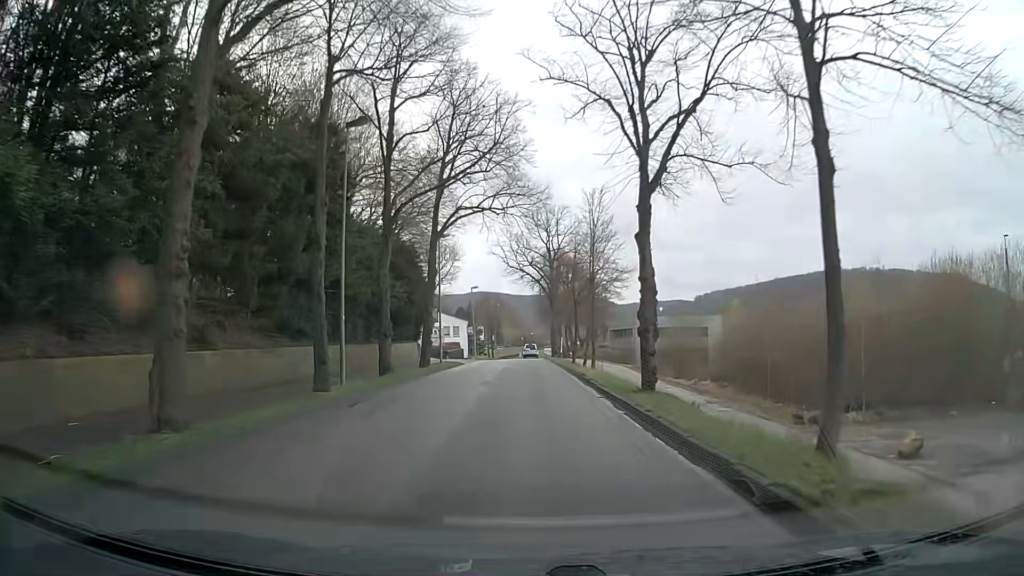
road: tertiary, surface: asphalt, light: Day
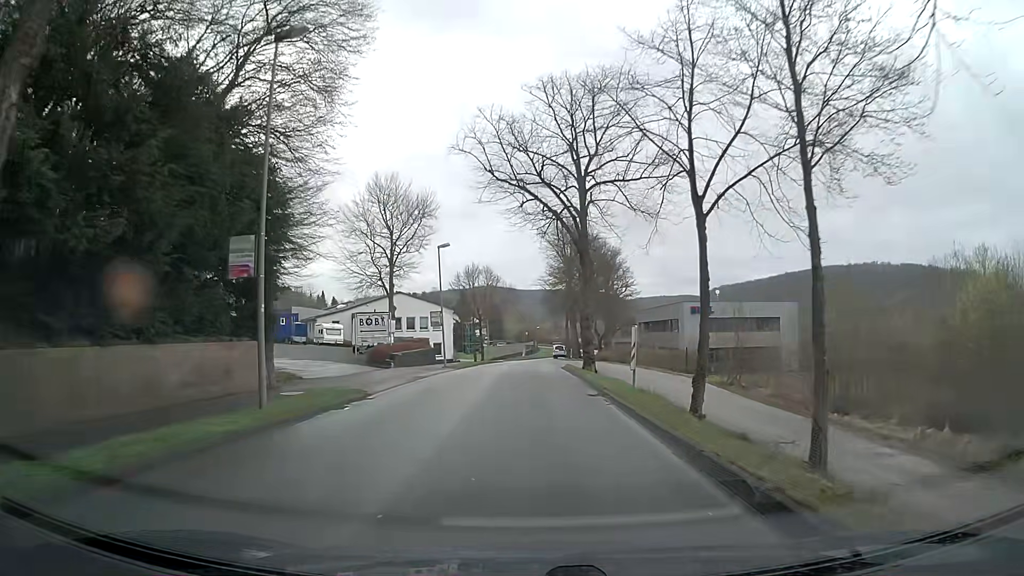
(-0.1, +29.6) m; 0°
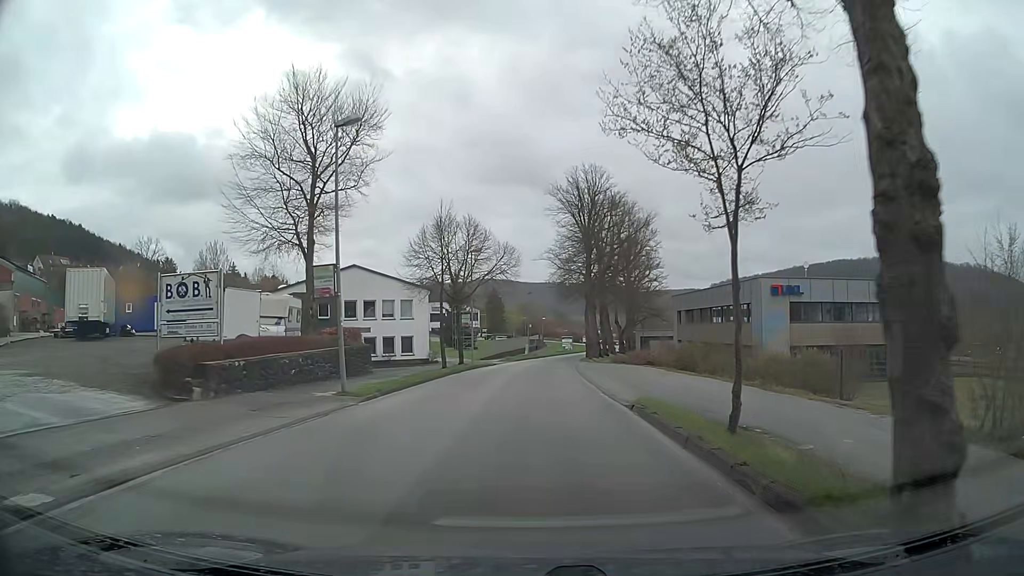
(-0.1, +24.1) m; 0°
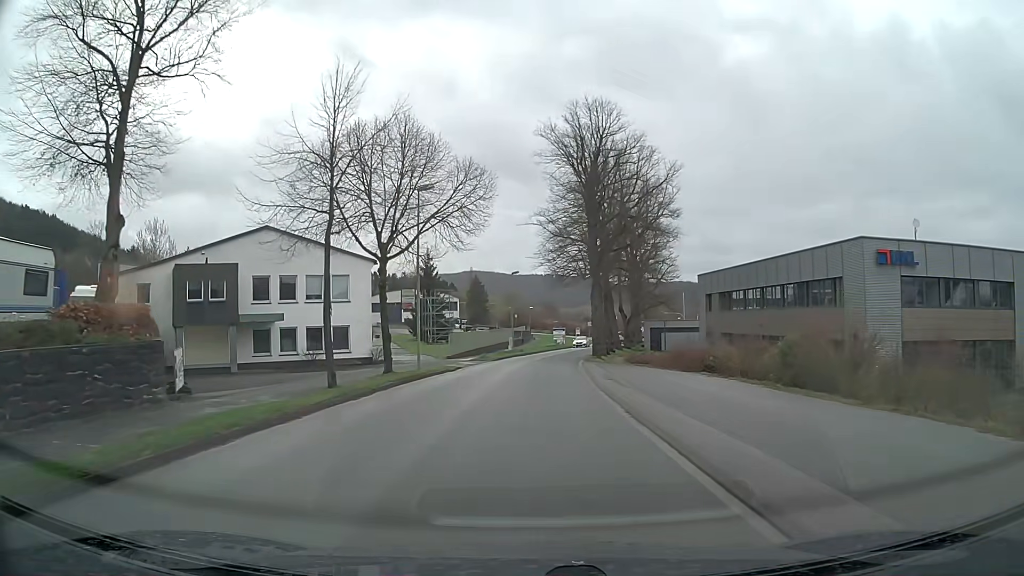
(+0.3, +18.3) m; +1°
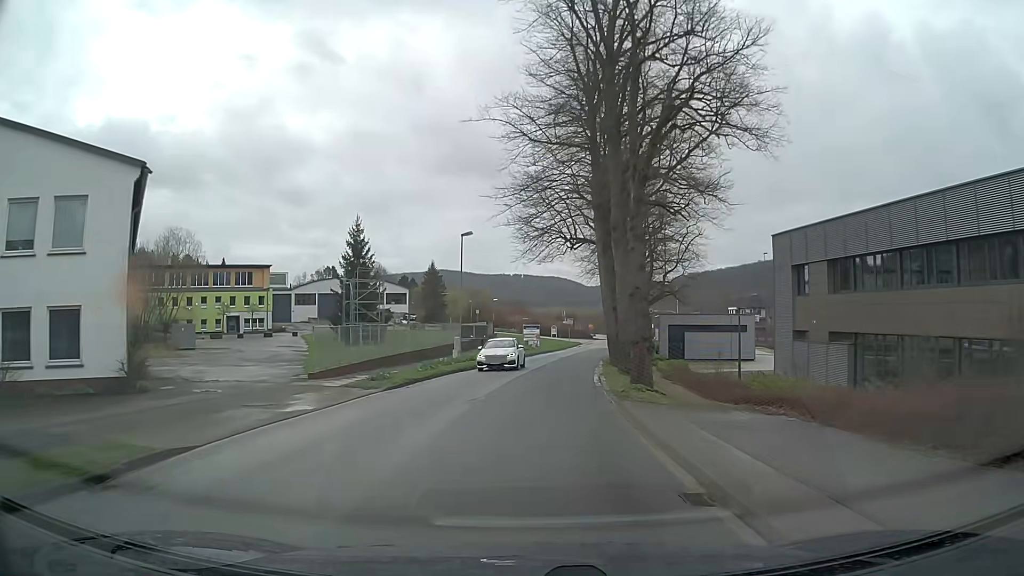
(+0.5, +26.7) m; +3°
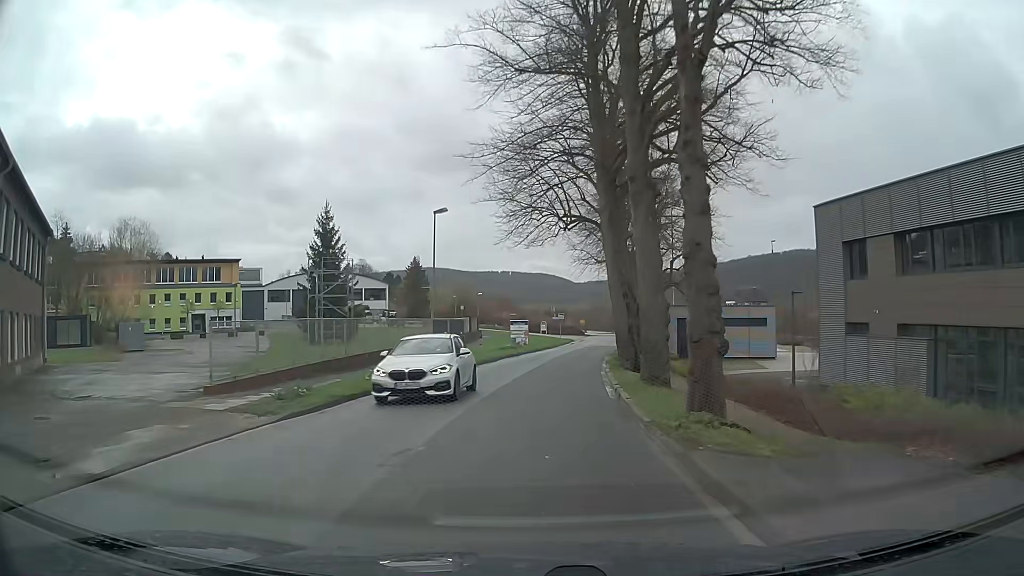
(+0.1, +7.5) m; +1°
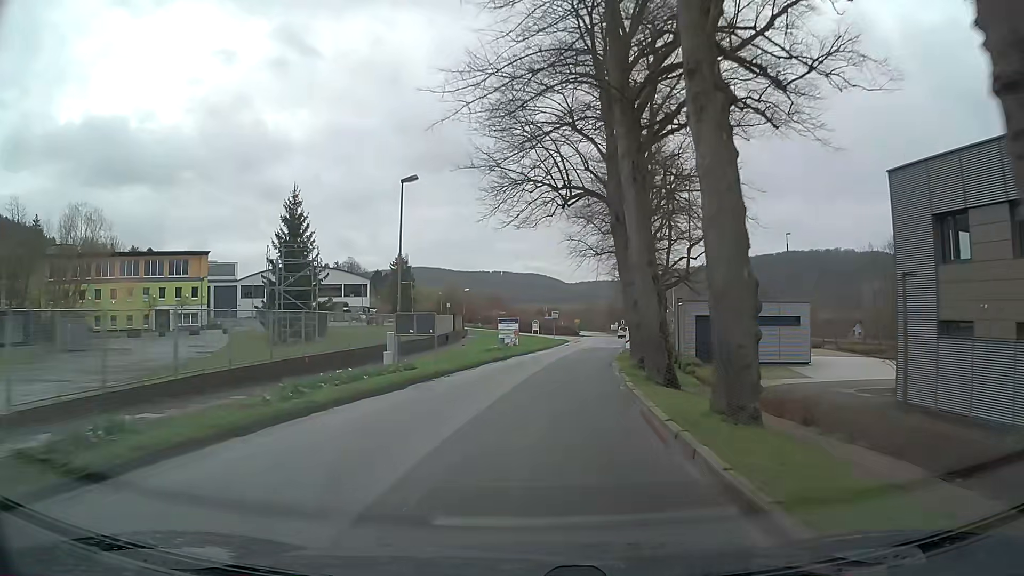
(+0.1, +7.7) m; +1°
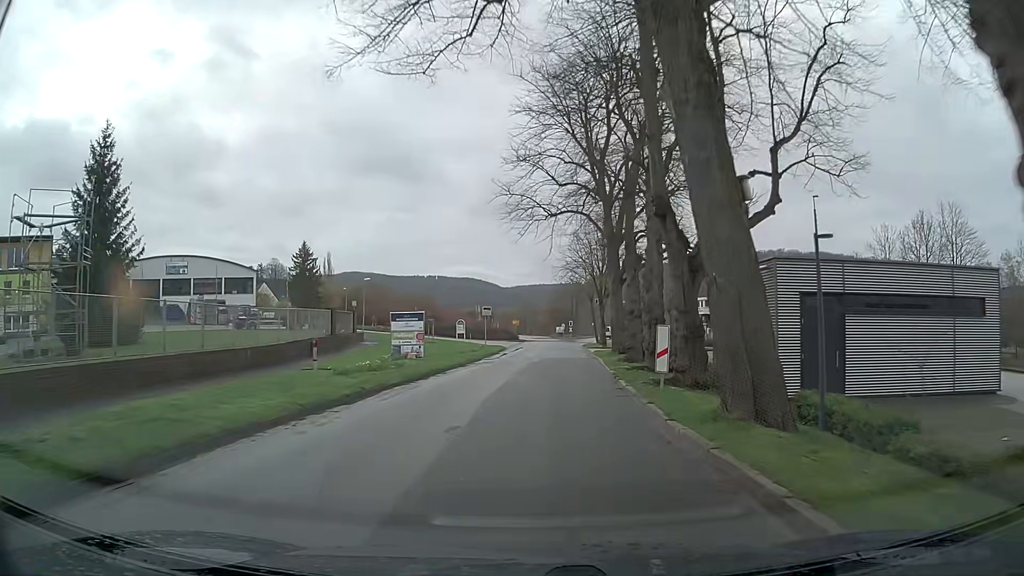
(+1.1, +22.9) m; +6°
(0, +10) (+1, +20) (+1, +30) (+1, +40) (+2, +50) (+2, +60) (+3, +70) (+4, +80) (+5, +90) (+8, +99) m
